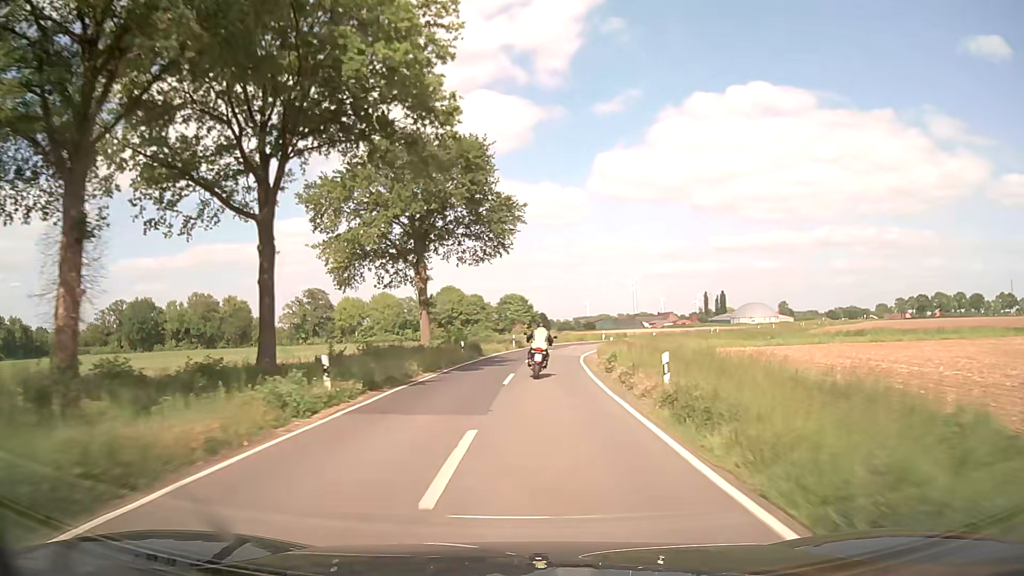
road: secondary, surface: asphalt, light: Day
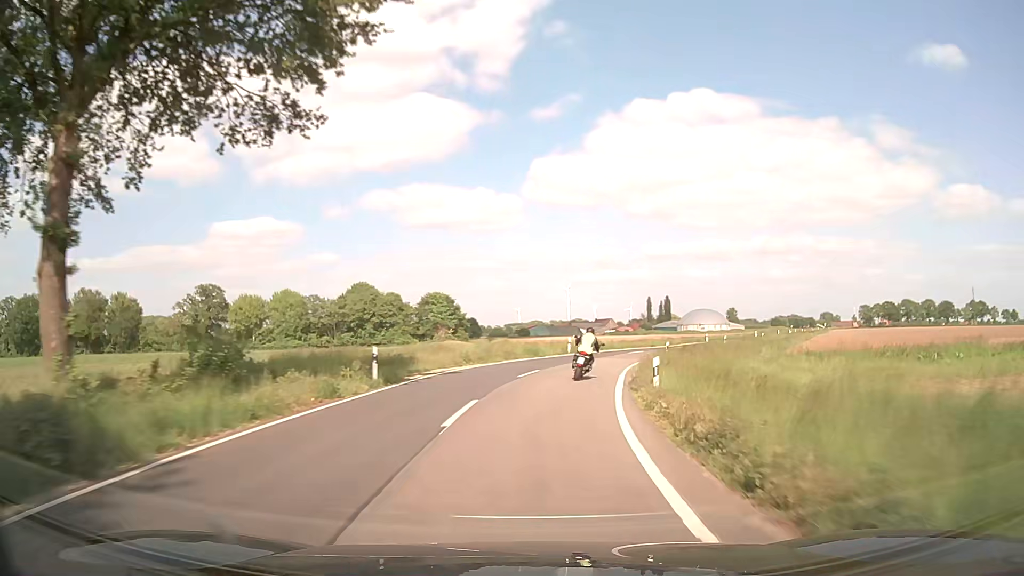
(+0.9, +32.4) m; +5°
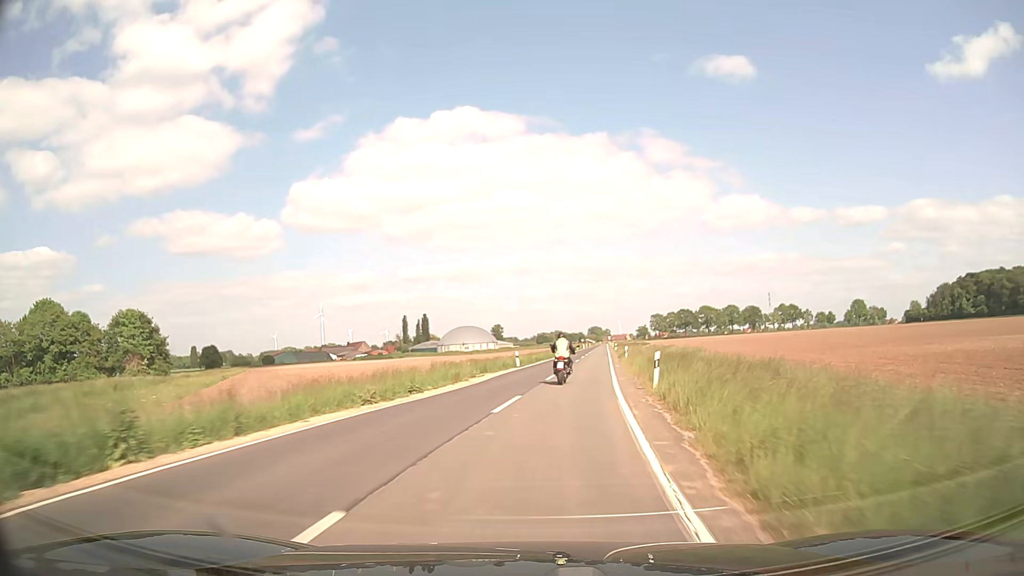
(+7.7, +43.4) m; +20°
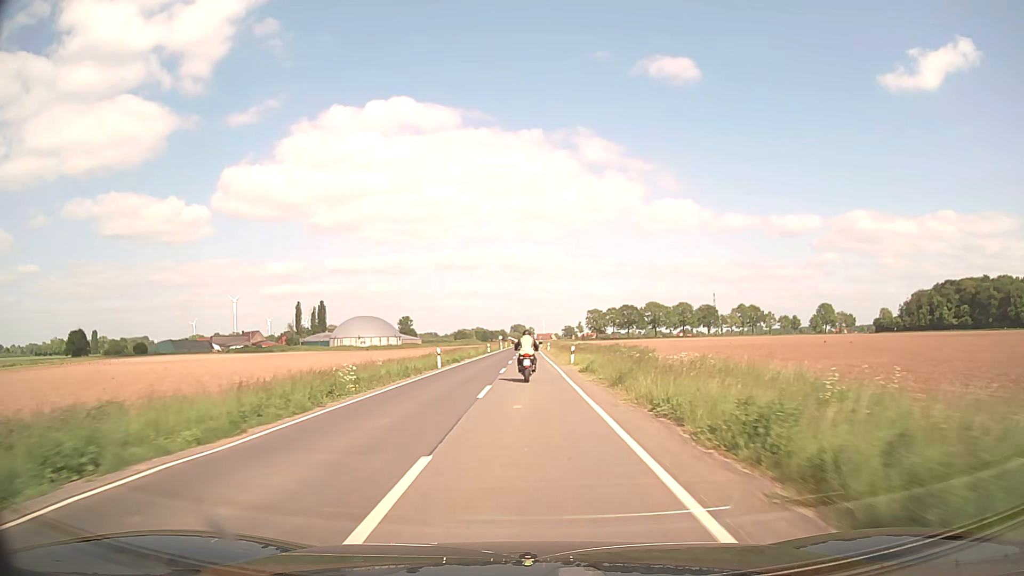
(+6.3, +57.4) m; +8°
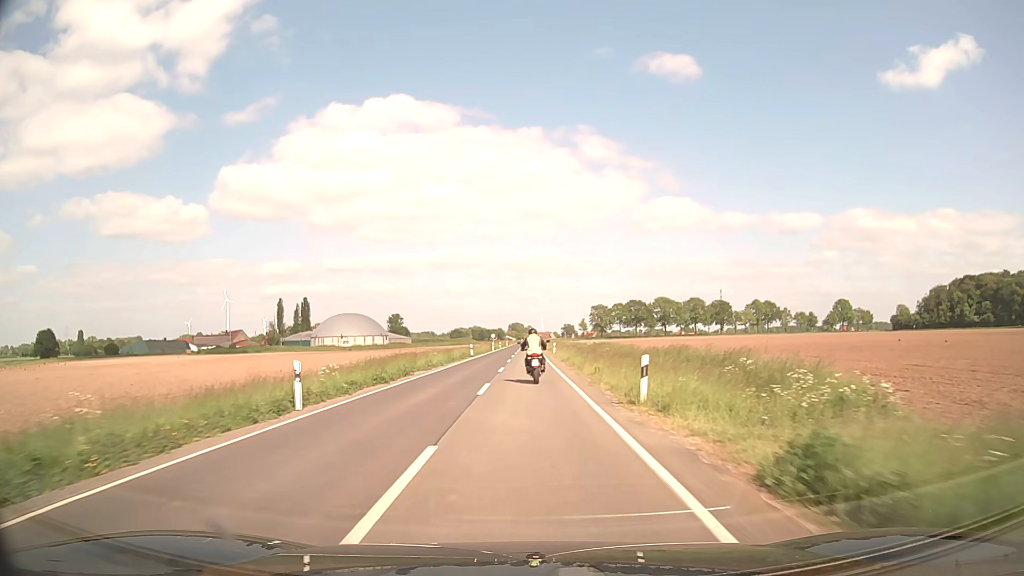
(0.0, +23.5) m; 0°
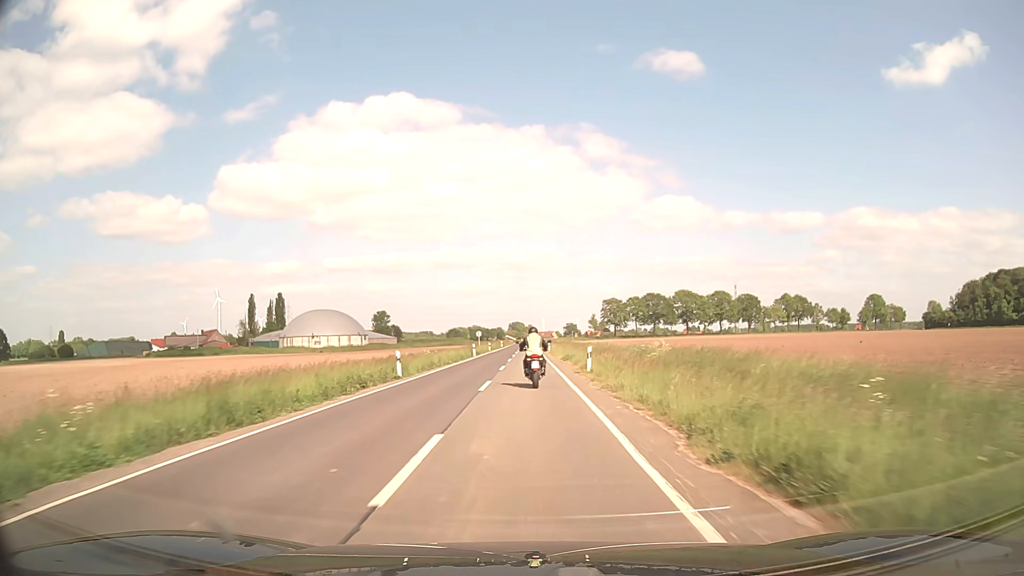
(0.0, +35.1) m; 0°
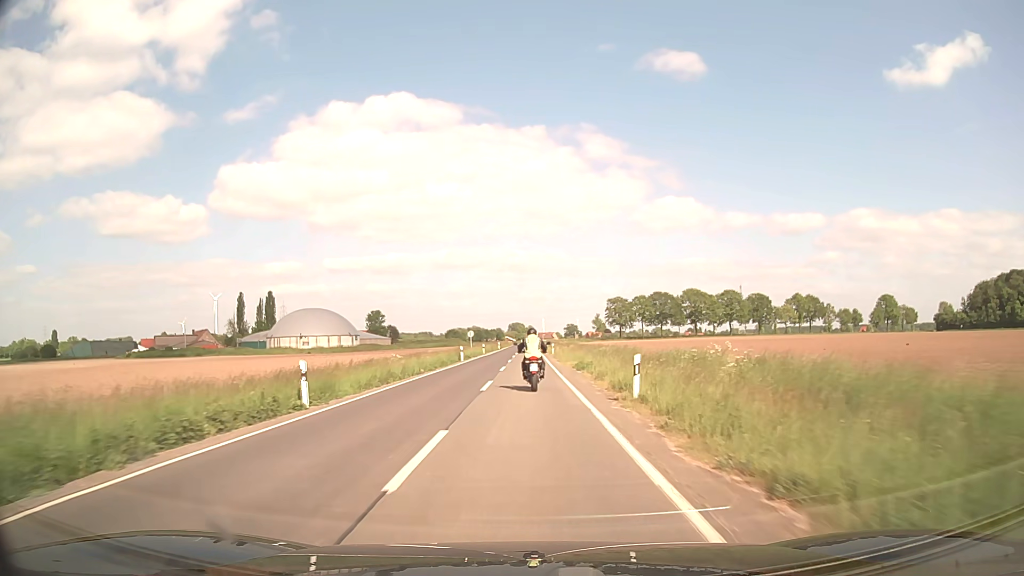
(0.0, +11.7) m; 0°
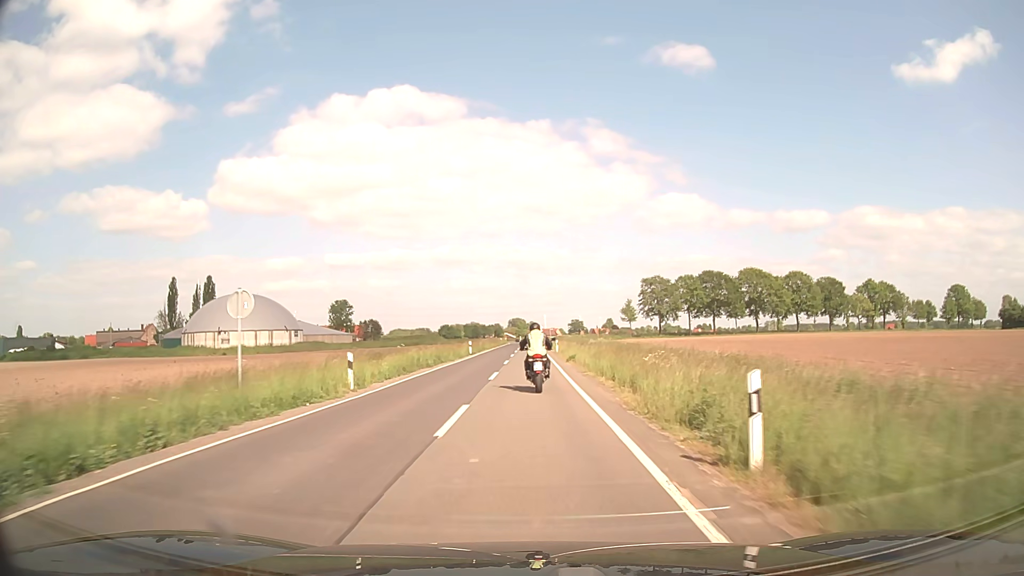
(0.0, +57.4) m; 0°
(0, +10) (0, +20) (0, +30) (0, +40) (0, +50) (0, +60) (0, +70) (0, +80) (0, +90) (0, +100) m
